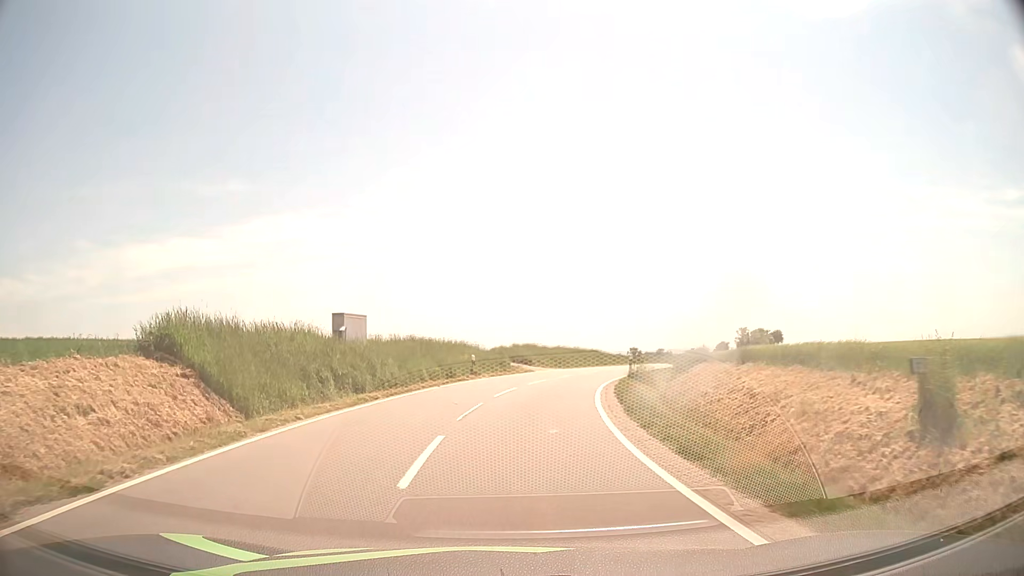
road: tertiary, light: Day
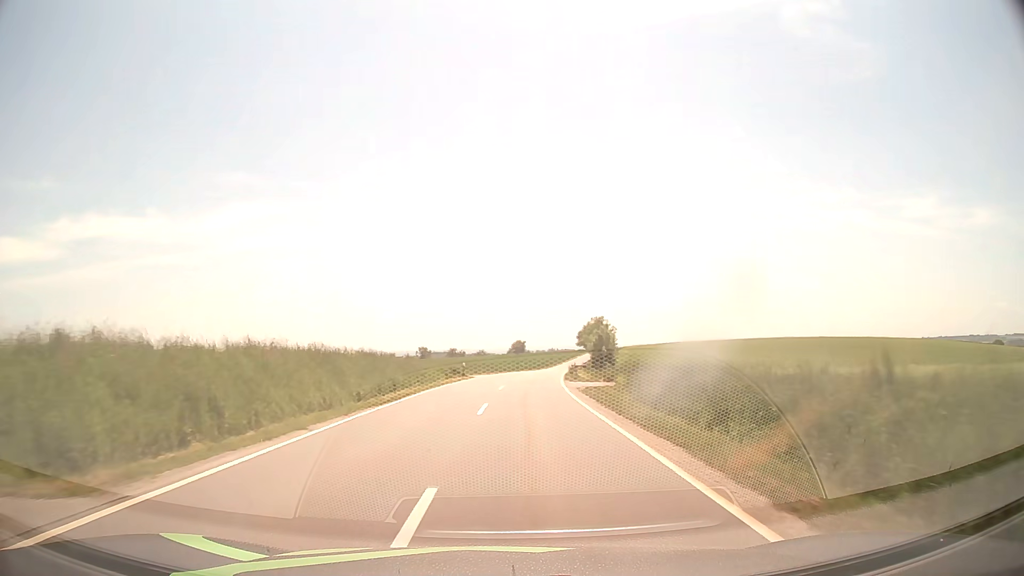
(+5.1, +40.0) m; +18°
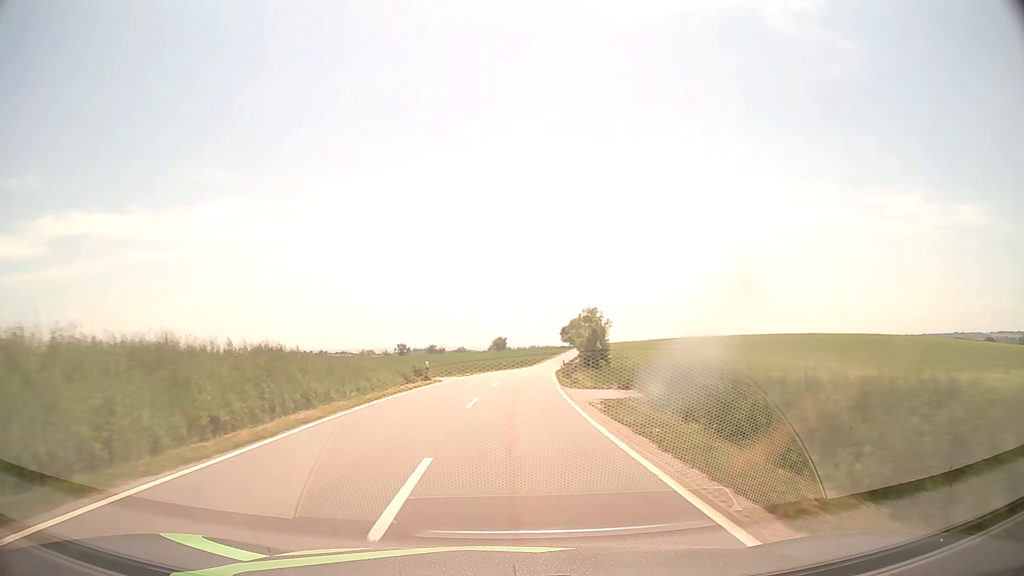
(+0.2, +10.8) m; +2°
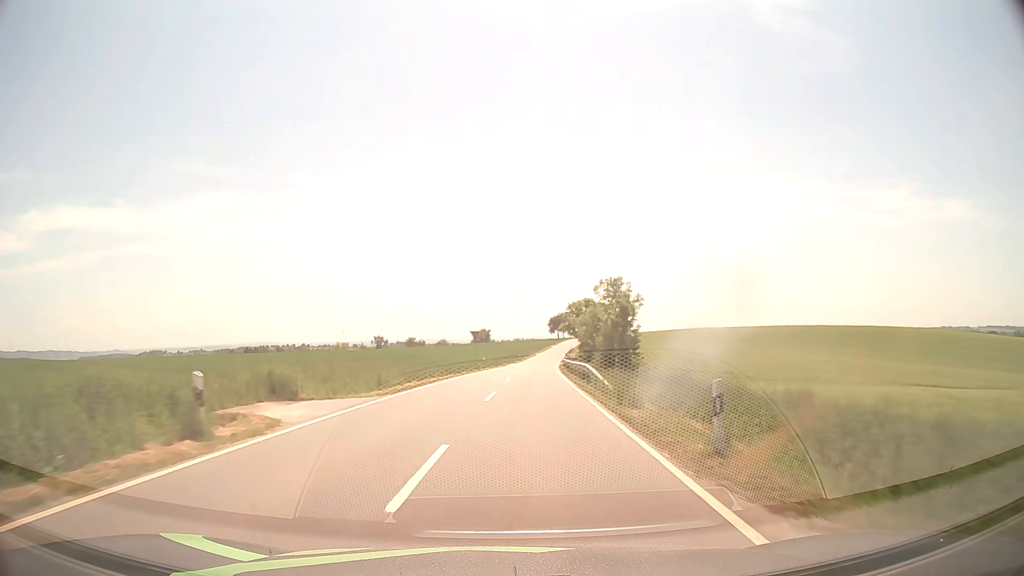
(+0.2, +24.1) m; +1°
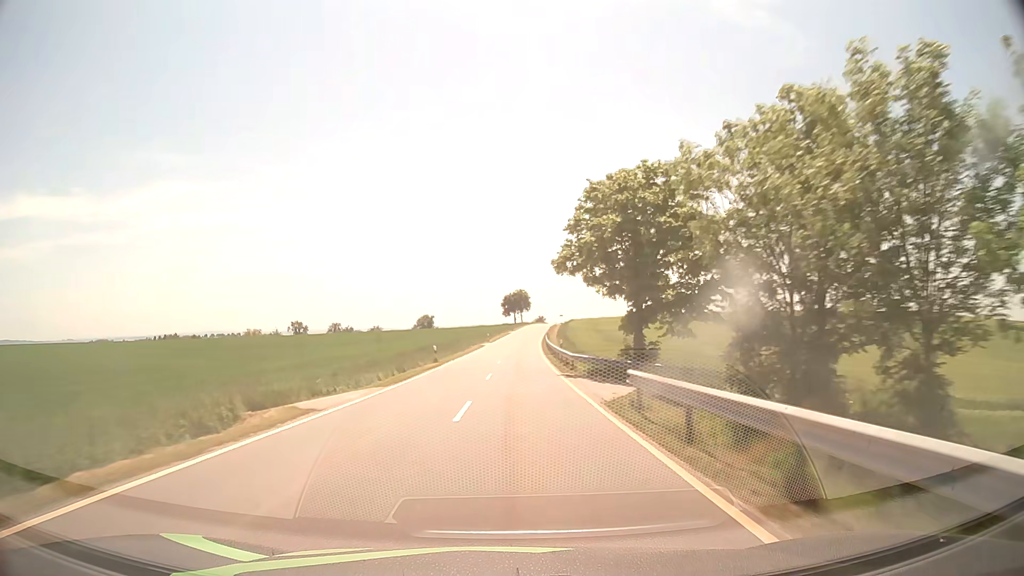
(+3.2, +66.7) m; +4°
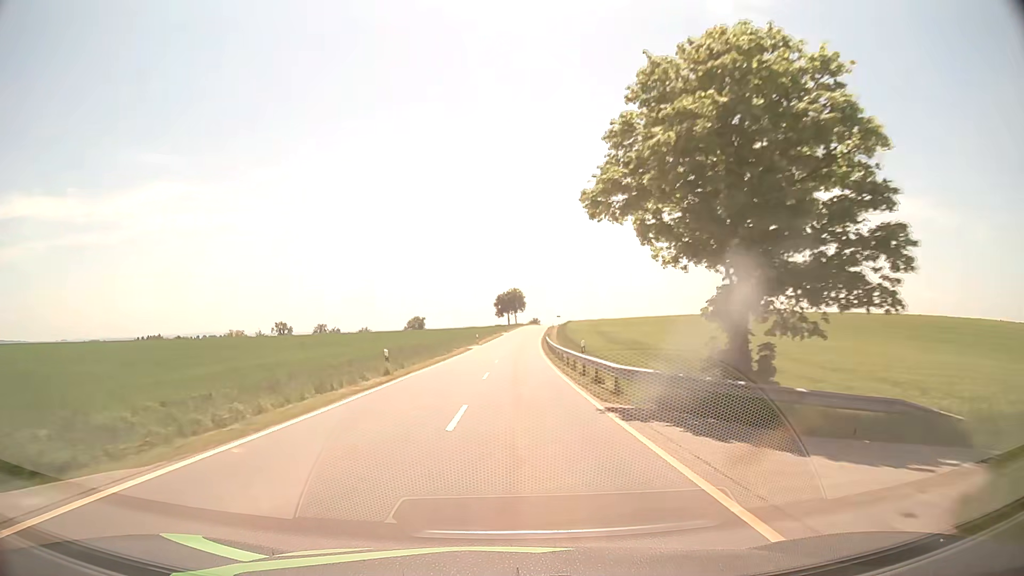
(+0.1, +13.7) m; +1°
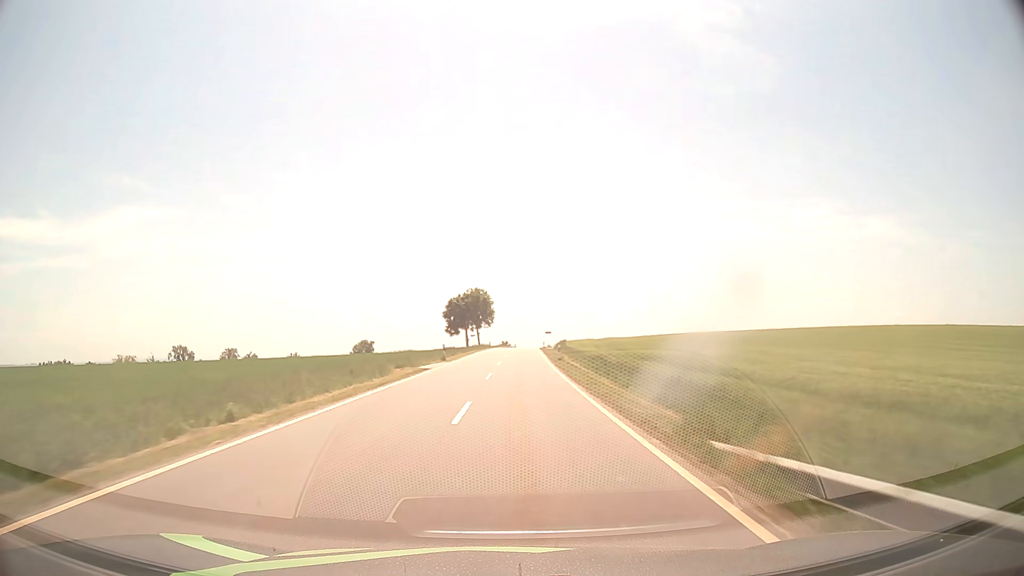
(+1.8, +72.4) m; +3°
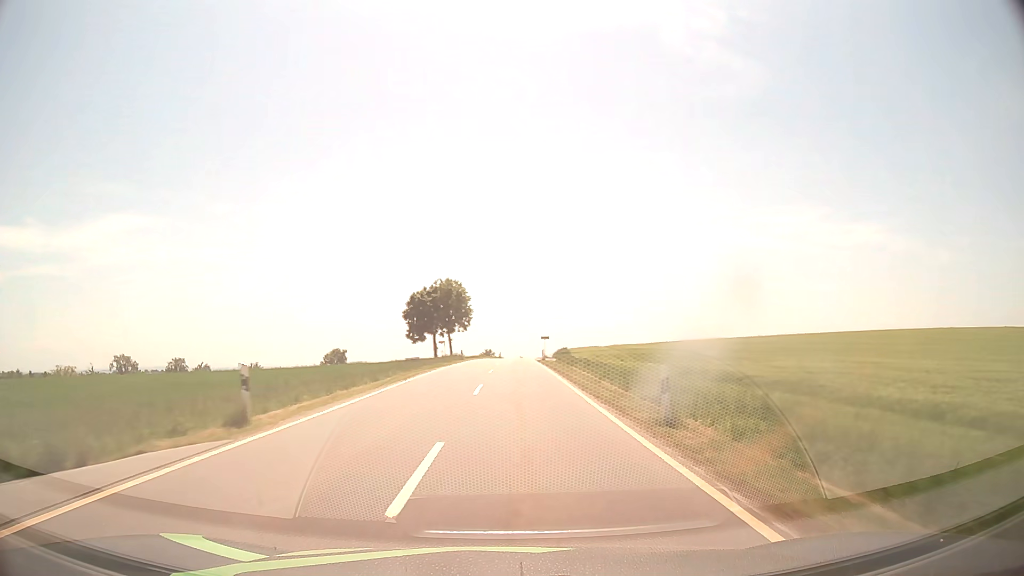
(+0.3, +30.1) m; +1°
(0, +10) (0, +20) (0, +30) (0, +40) (0, +50) (+1, +60) (+1, +70) (+2, +80) (+2, +90) (+3, +100) m
